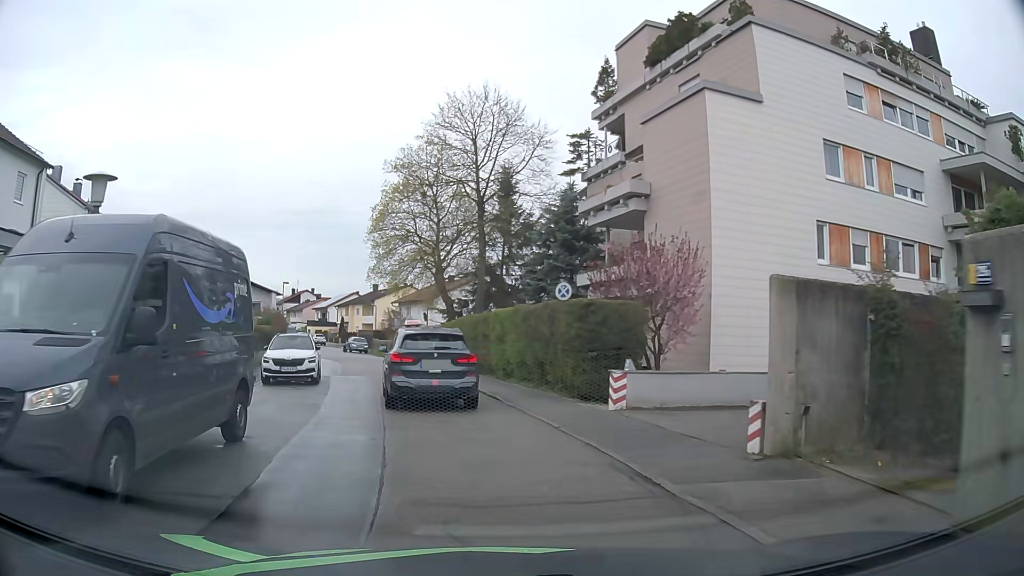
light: Day
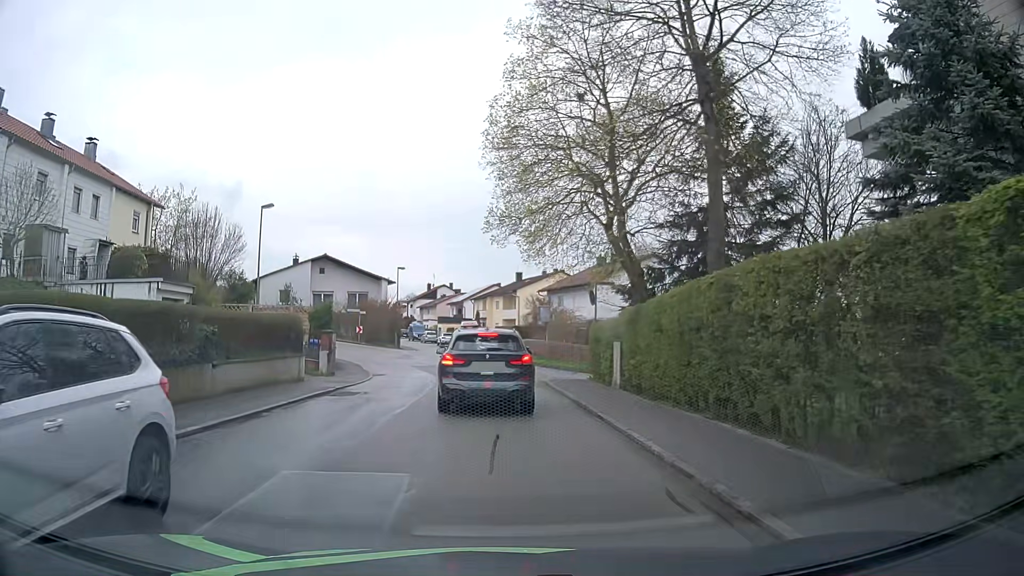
(-2.2, +18.7) m; -12°
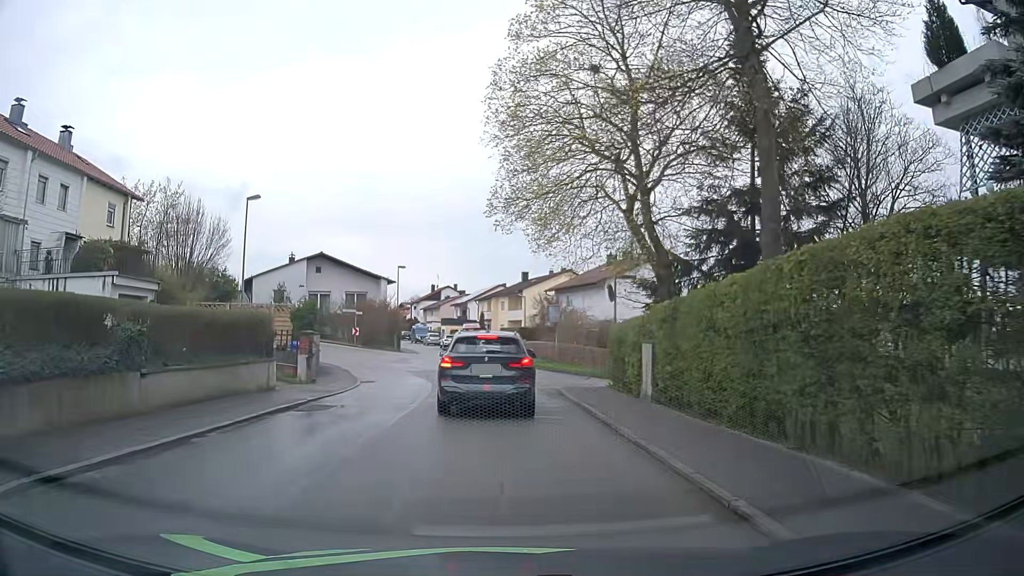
(0.0, +3.2) m; -1°
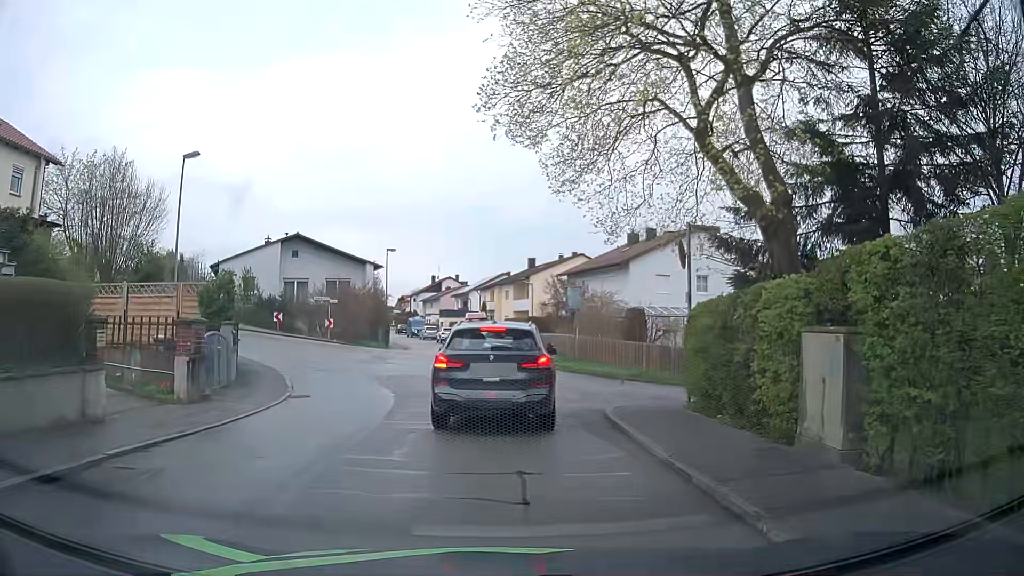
(+0.1, +8.4) m; +1°
